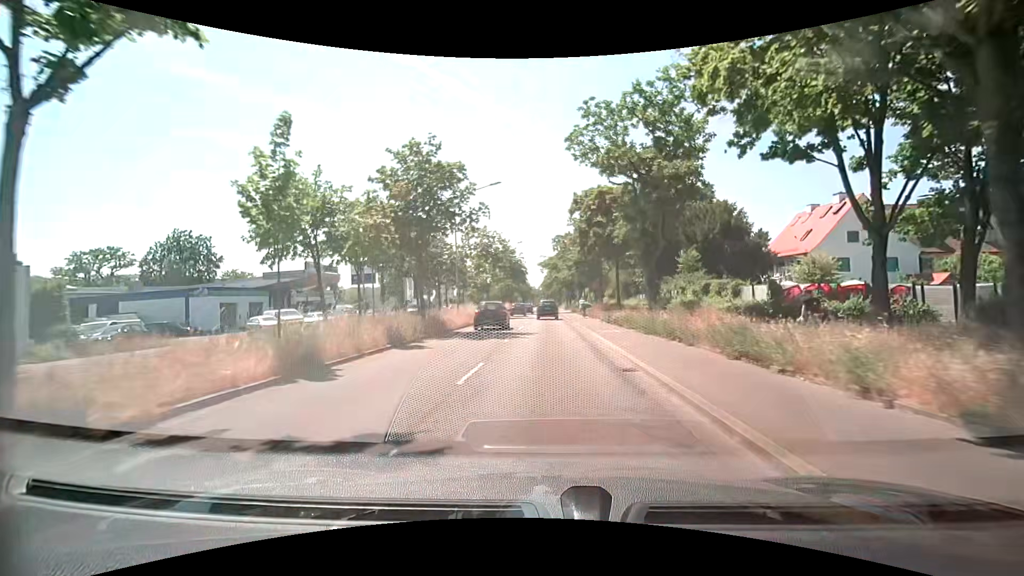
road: primary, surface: asphalt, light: Day
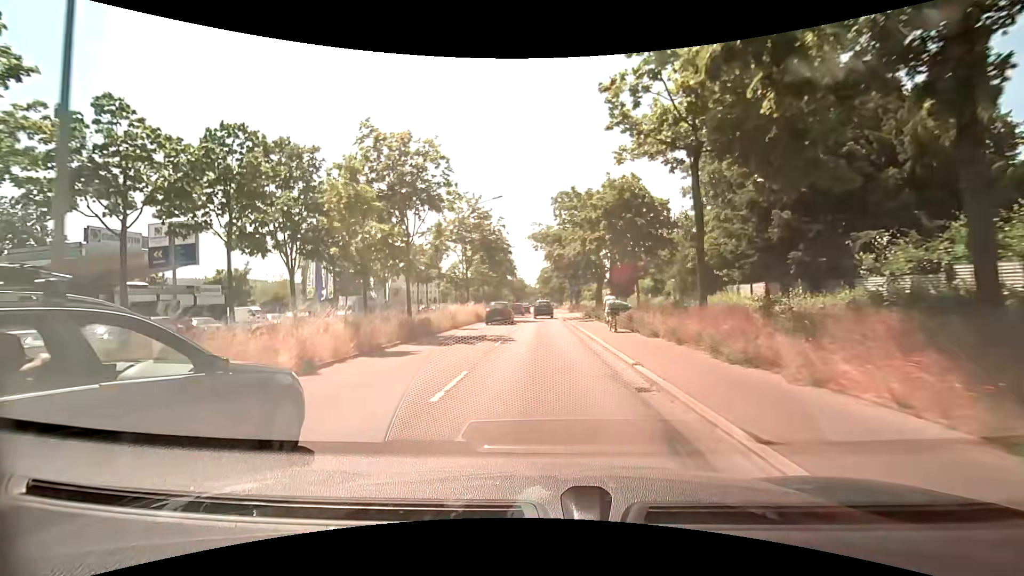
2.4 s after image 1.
(+0.3, +28.5) m; 0°
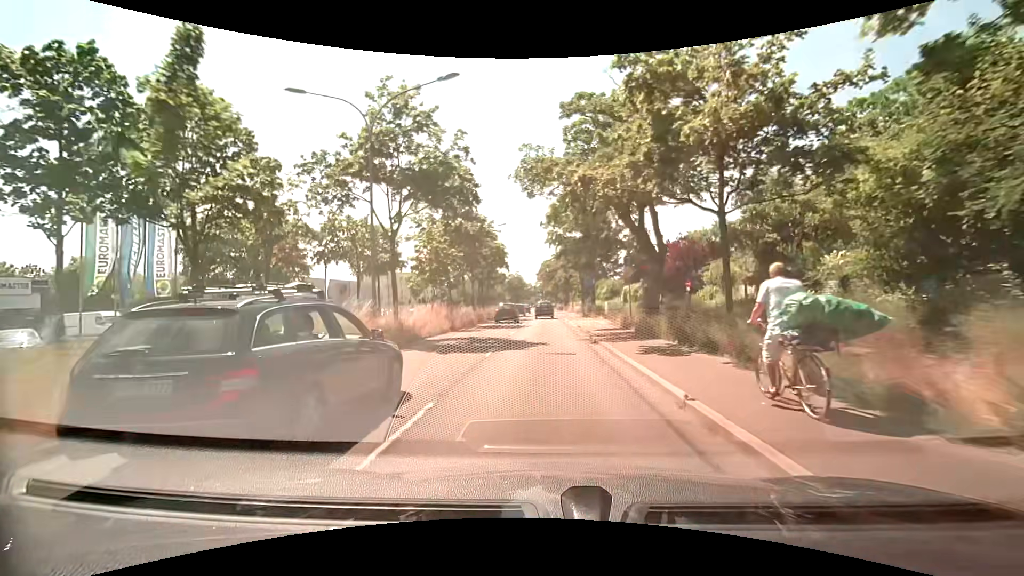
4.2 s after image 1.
(0.0, +21.2) m; 0°
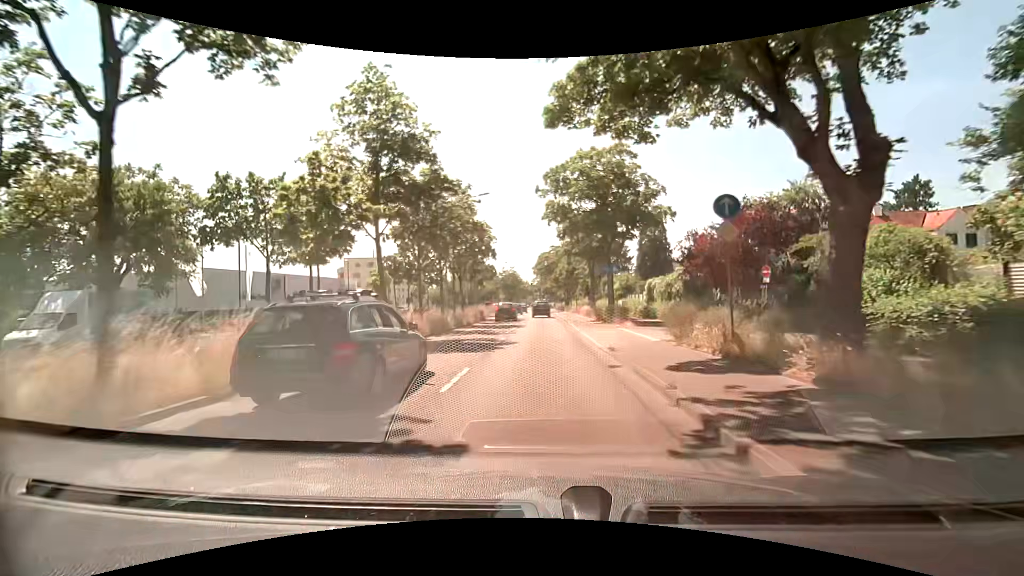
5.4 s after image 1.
(0.0, +14.0) m; +1°
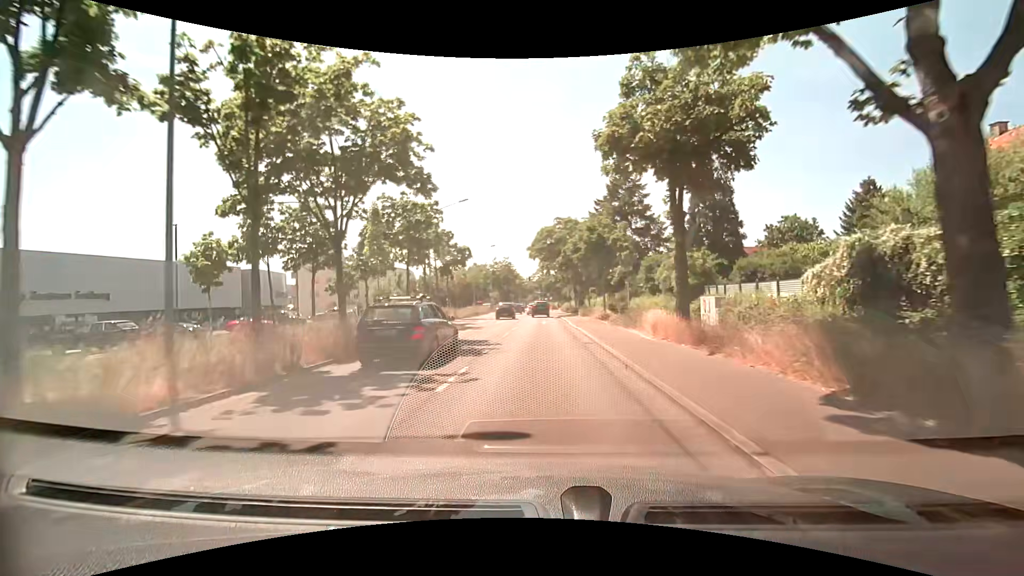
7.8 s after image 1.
(-0.2, +27.9) m; 0°
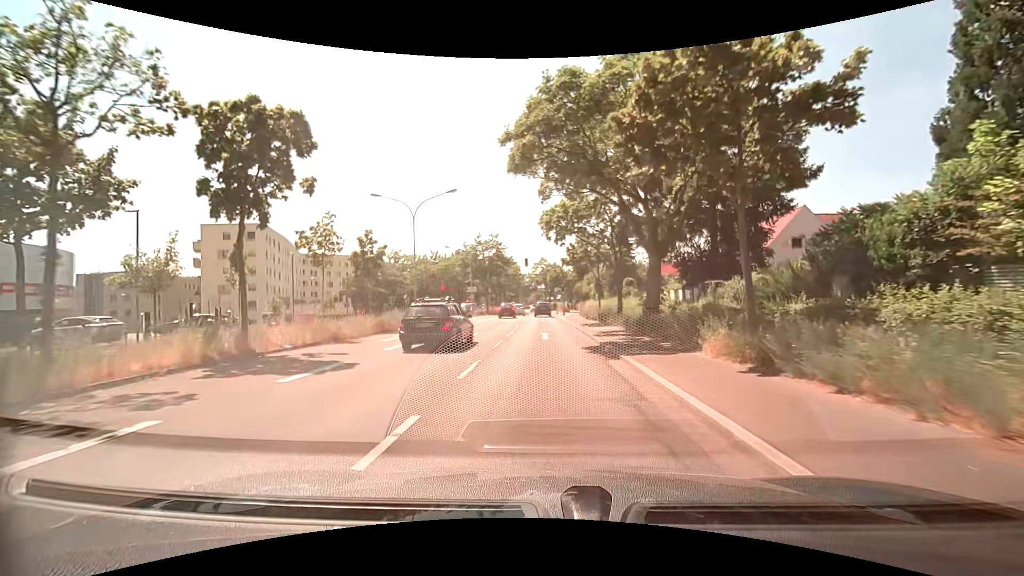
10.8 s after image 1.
(-0.2, +34.7) m; -1°
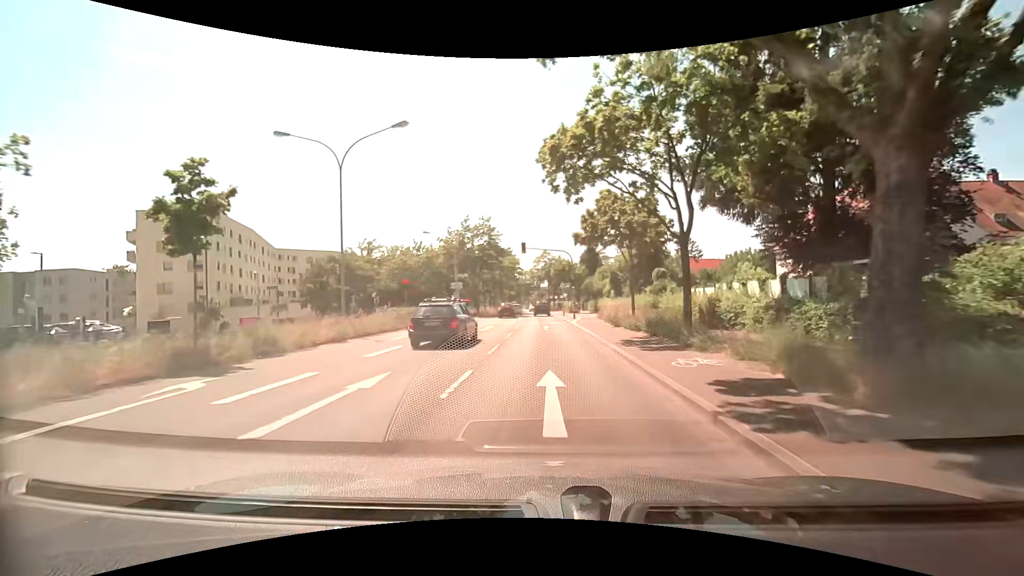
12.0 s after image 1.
(0.0, +13.9) m; 0°
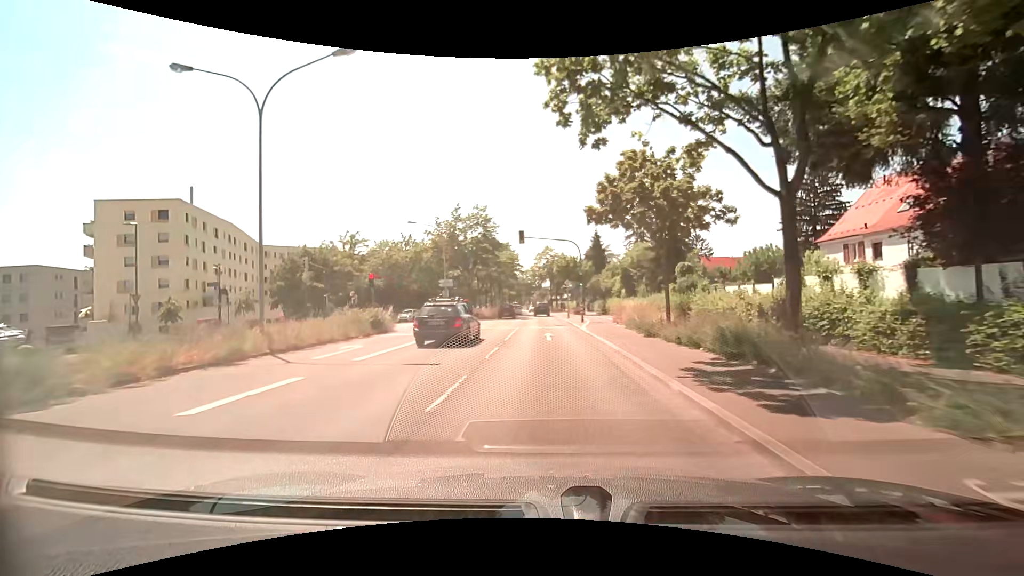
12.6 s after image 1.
(0.0, +6.9) m; 0°
(0, +10) (0, +20) (0, +30) (0, +40) (0, +50) (0, +60) (-1, +70) (-1, +80) (-2, +90) (-2, +100) m
